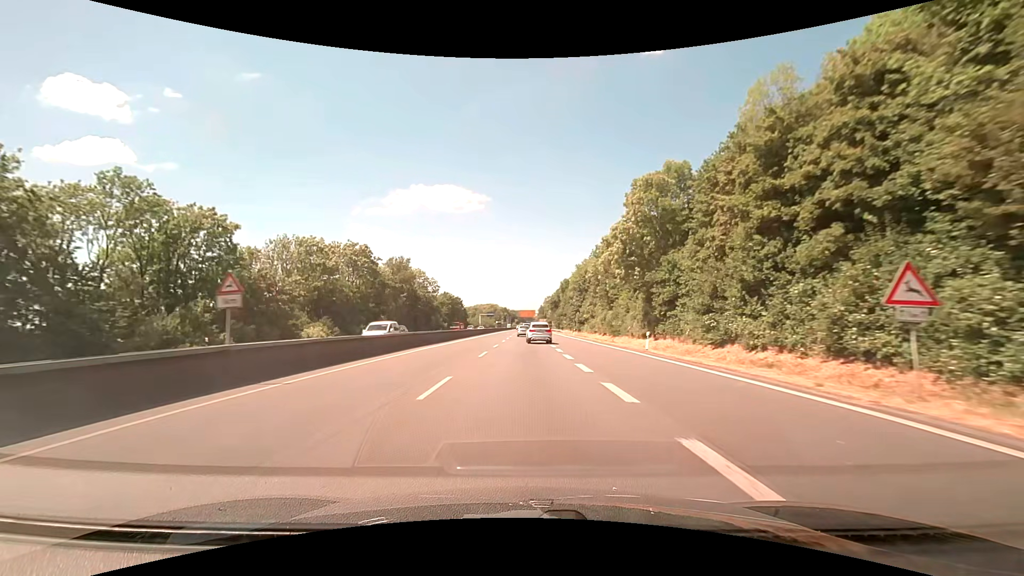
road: trunk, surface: asphalt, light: Day
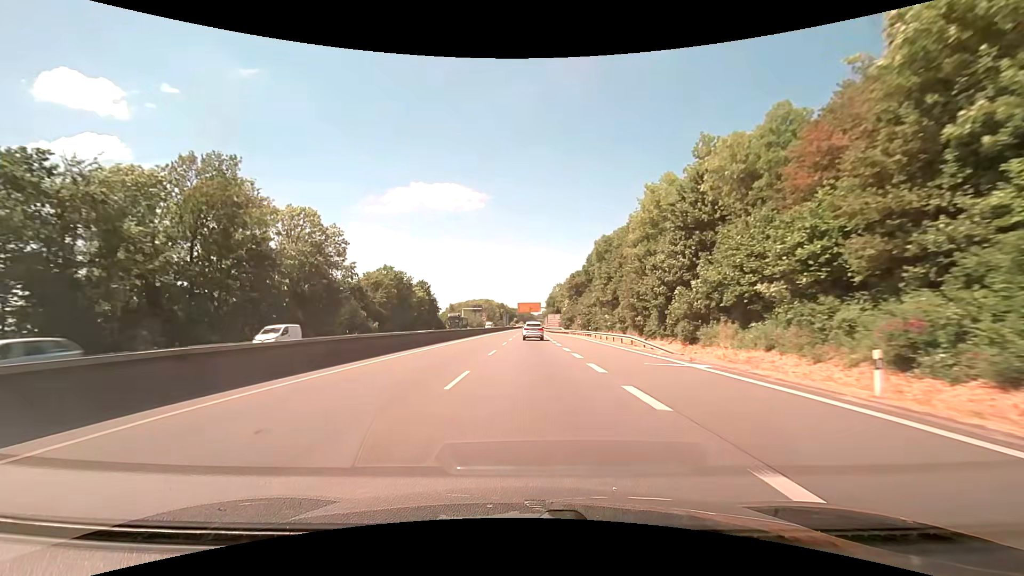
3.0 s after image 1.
(+0.2, +67.7) m; 0°
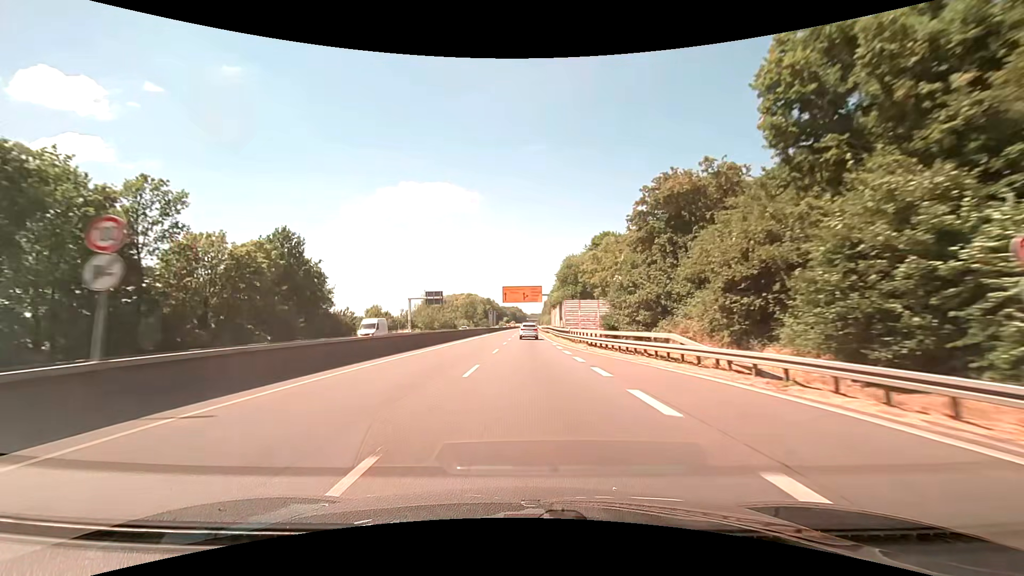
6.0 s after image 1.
(+0.6, +69.2) m; +1°
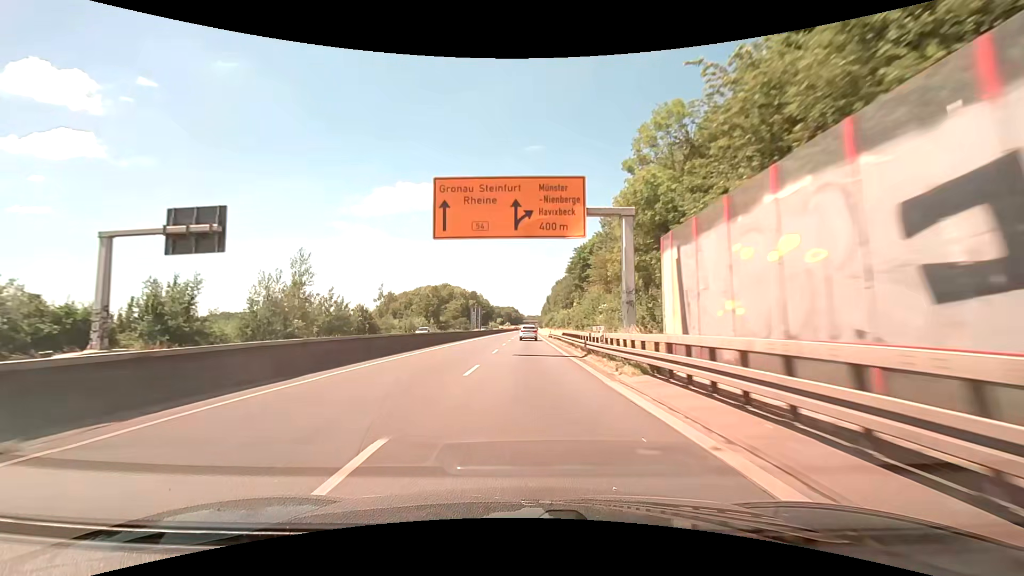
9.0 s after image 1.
(-0.1, +71.7) m; 0°
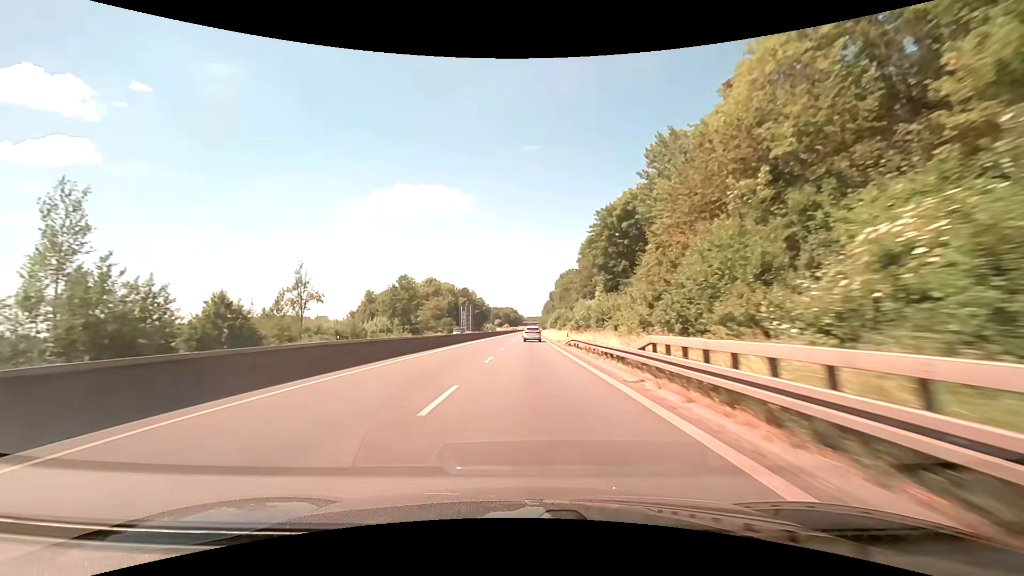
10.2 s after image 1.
(0.0, +30.4) m; 0°
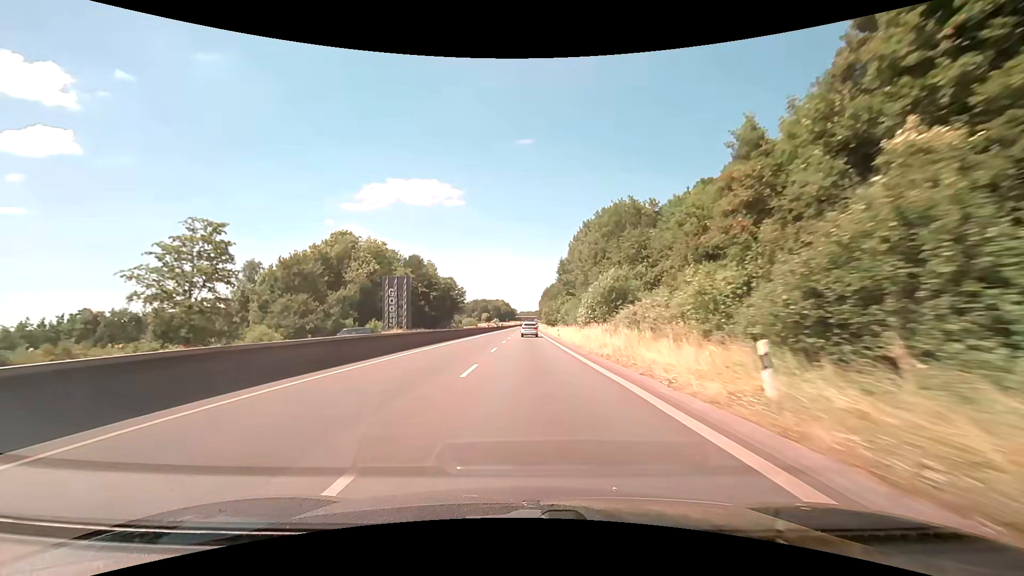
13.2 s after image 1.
(+0.3, +80.0) m; +1°
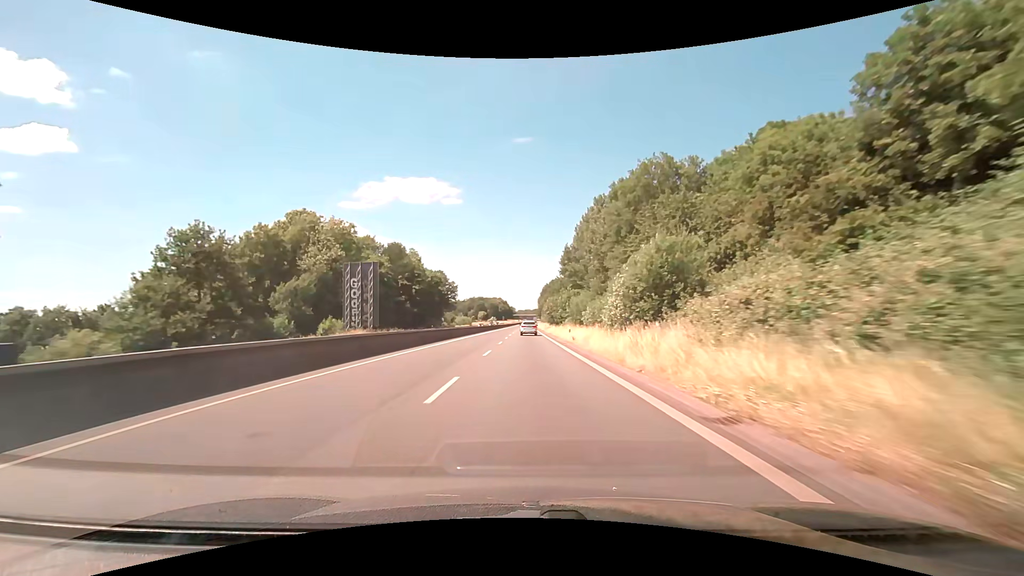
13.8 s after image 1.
(0.0, +16.3) m; 0°
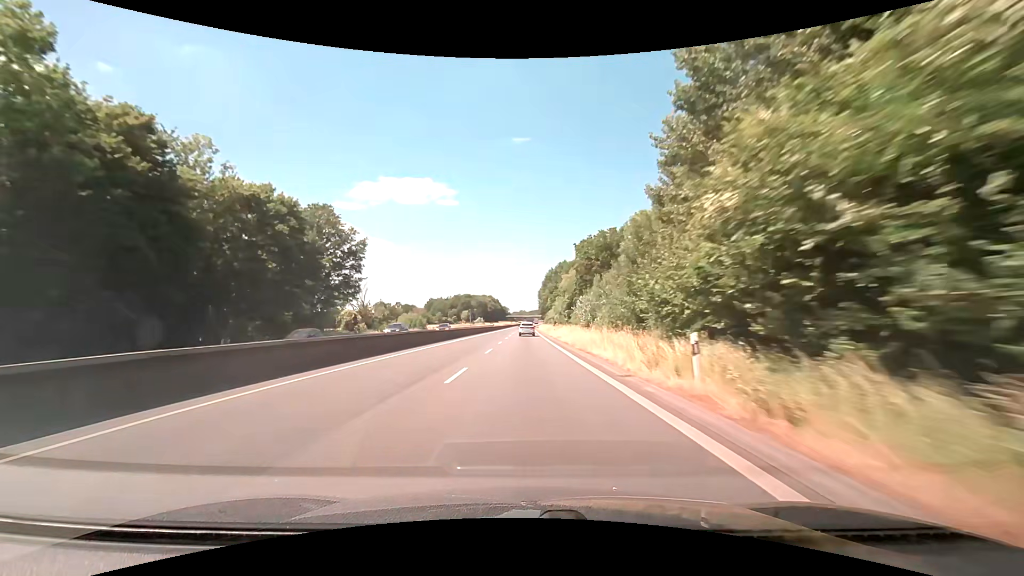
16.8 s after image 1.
(+0.1, +81.3) m; 0°
(0, +10) (0, +20) (0, +30) (0, +40) (0, +50) (0, +60) (0, +70) (0, +80) (0, +90) (0, +100) m
